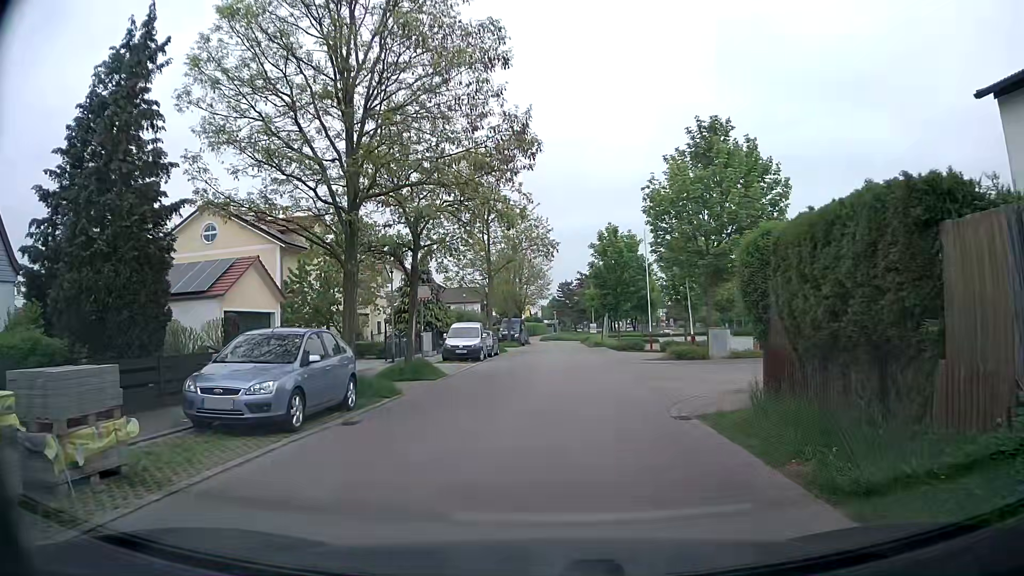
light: Day
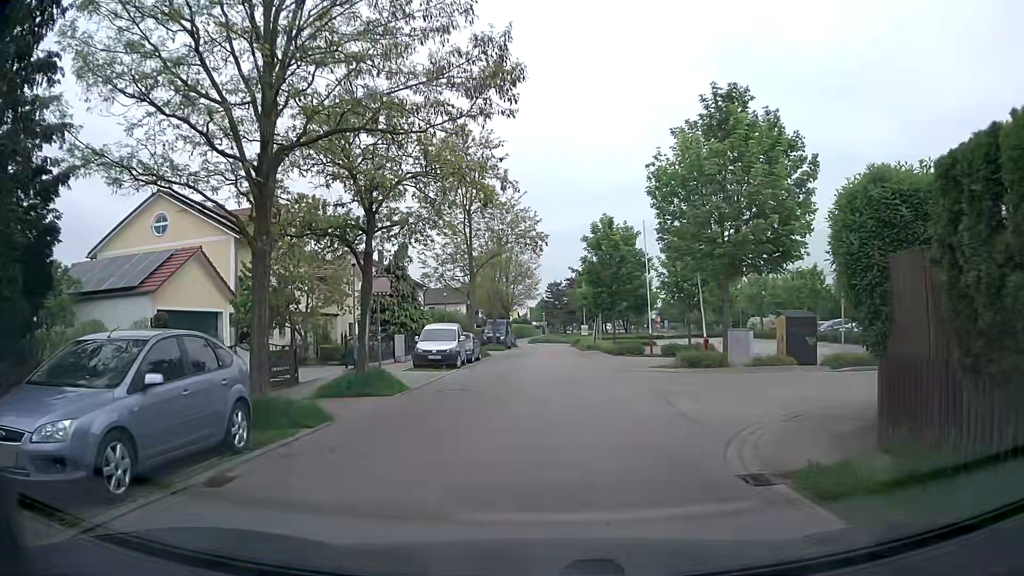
(0.0, +4.2) m; 0°
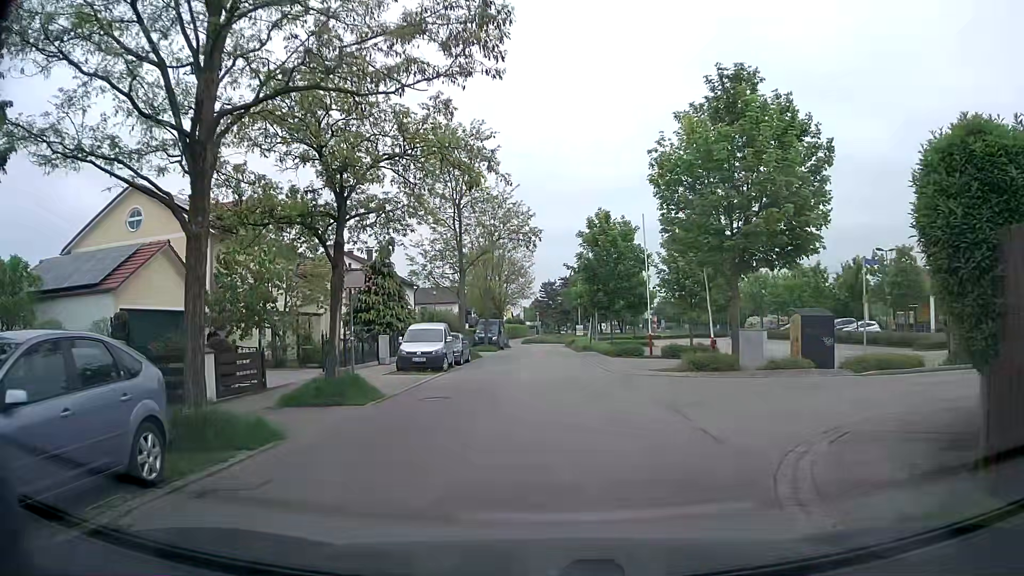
(0.0, +1.9) m; +1°
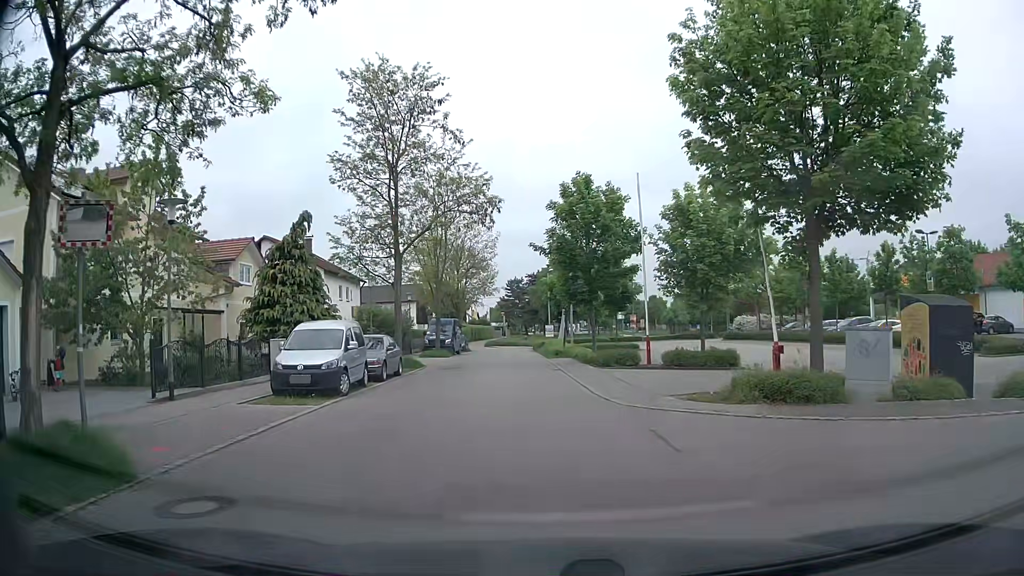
(+0.1, +9.1) m; +1°
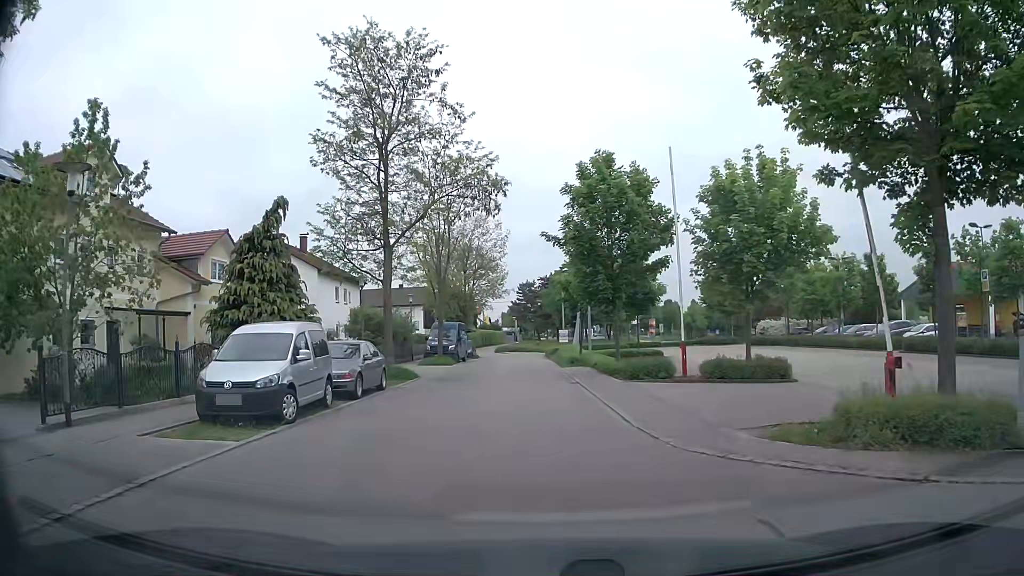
(0.0, +4.4) m; -1°
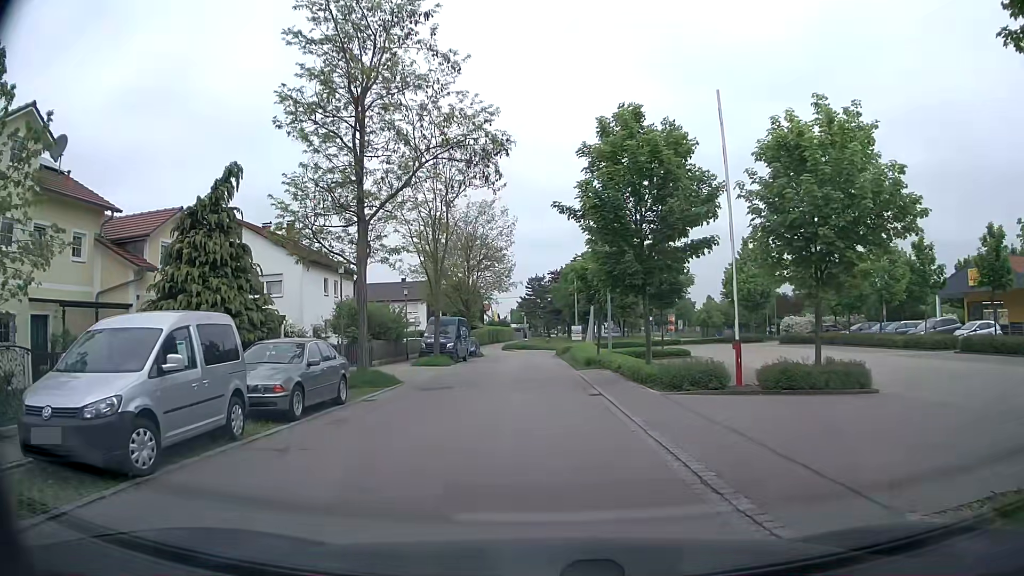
(0.0, +5.1) m; -1°
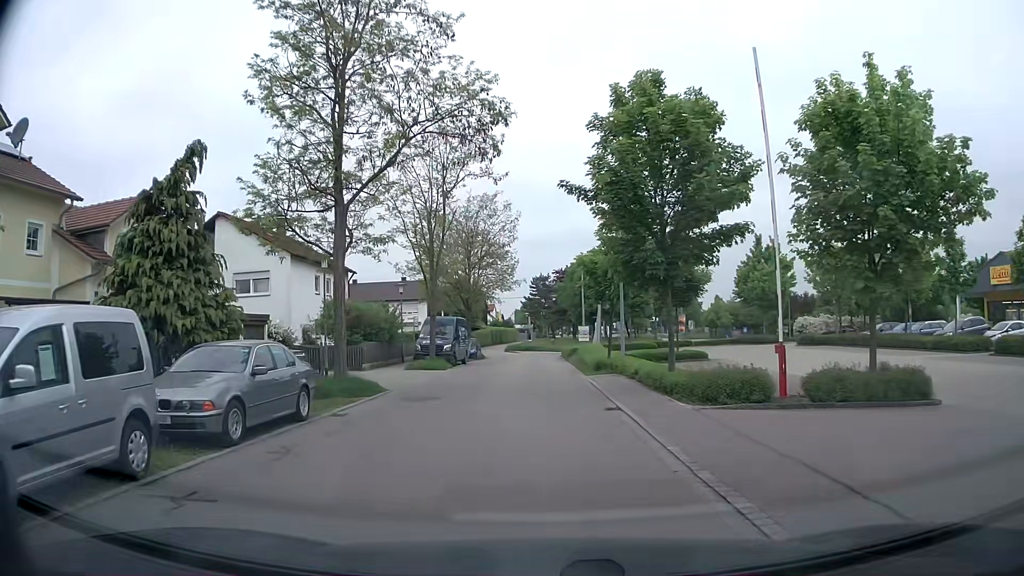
(0.0, +2.8) m; 0°
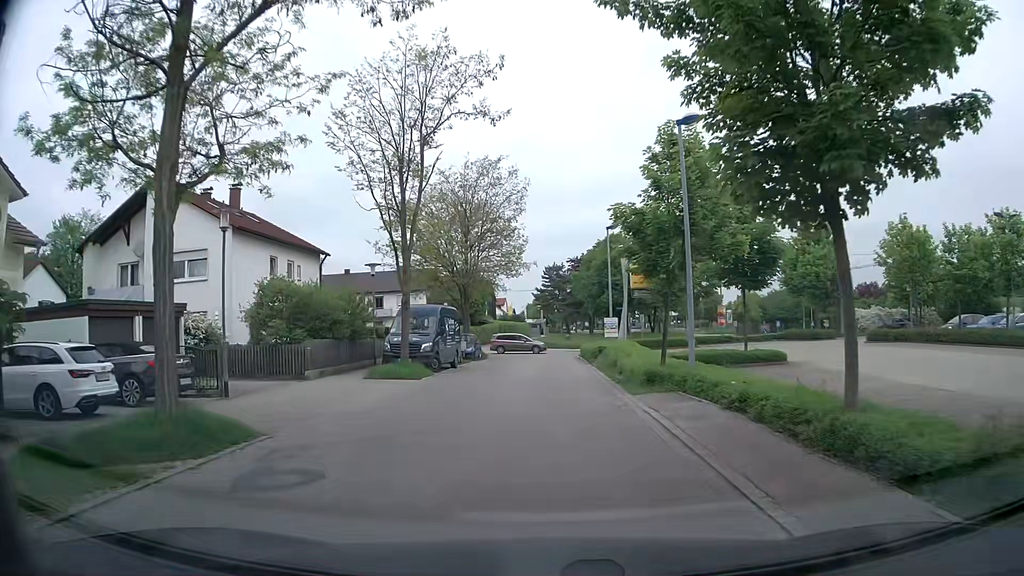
(-0.1, +9.4) m; -2°
